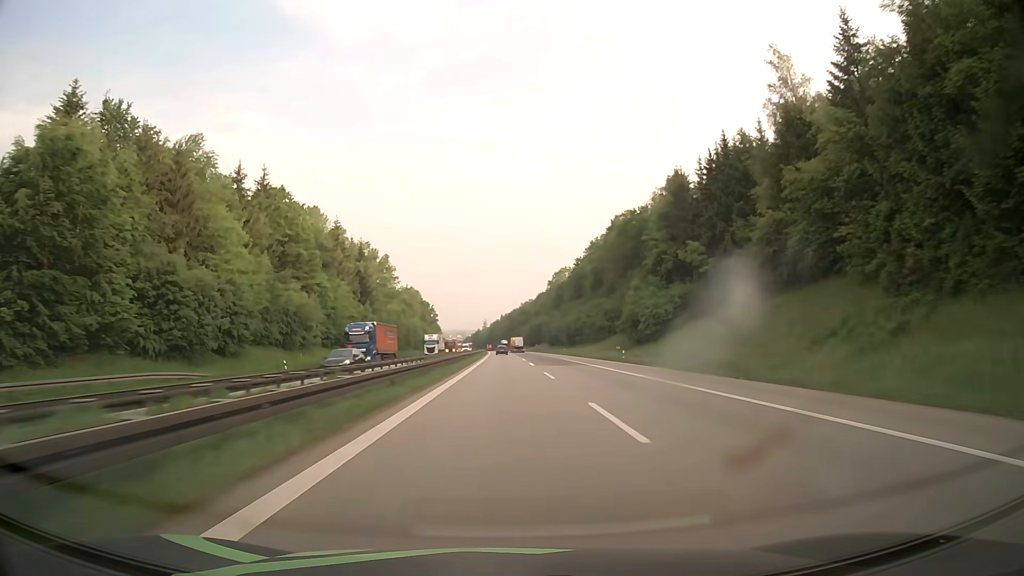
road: motorway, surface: asphalt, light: Day
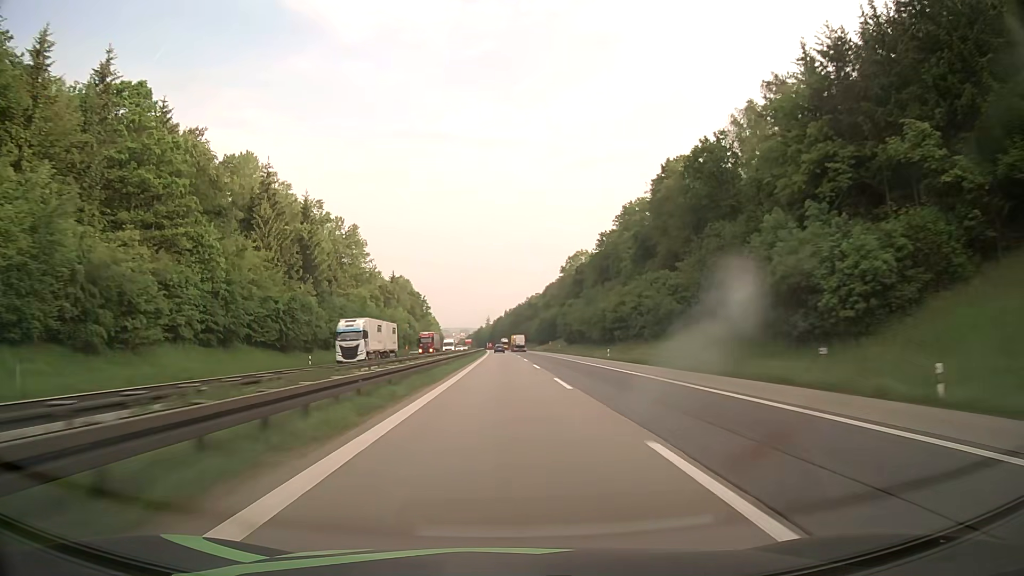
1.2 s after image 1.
(-0.2, +42.8) m; 0°
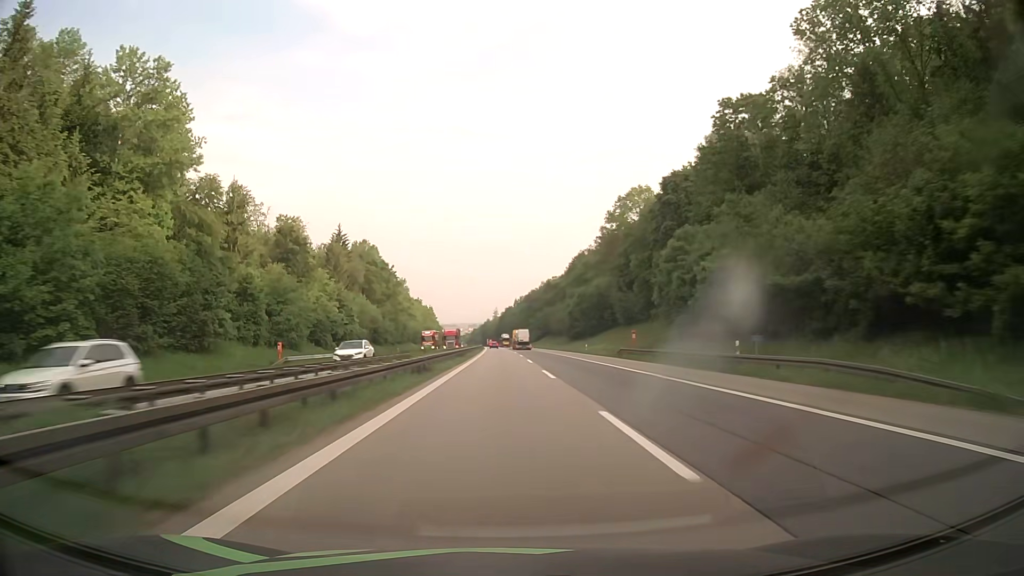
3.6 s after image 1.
(-0.8, +85.6) m; -1°
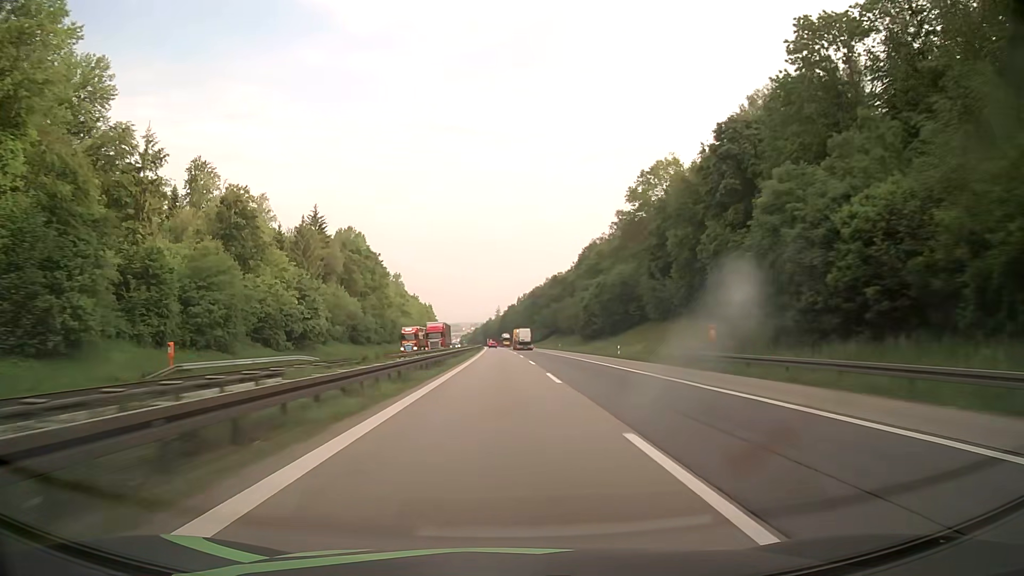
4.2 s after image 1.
(-0.1, +20.9) m; 0°
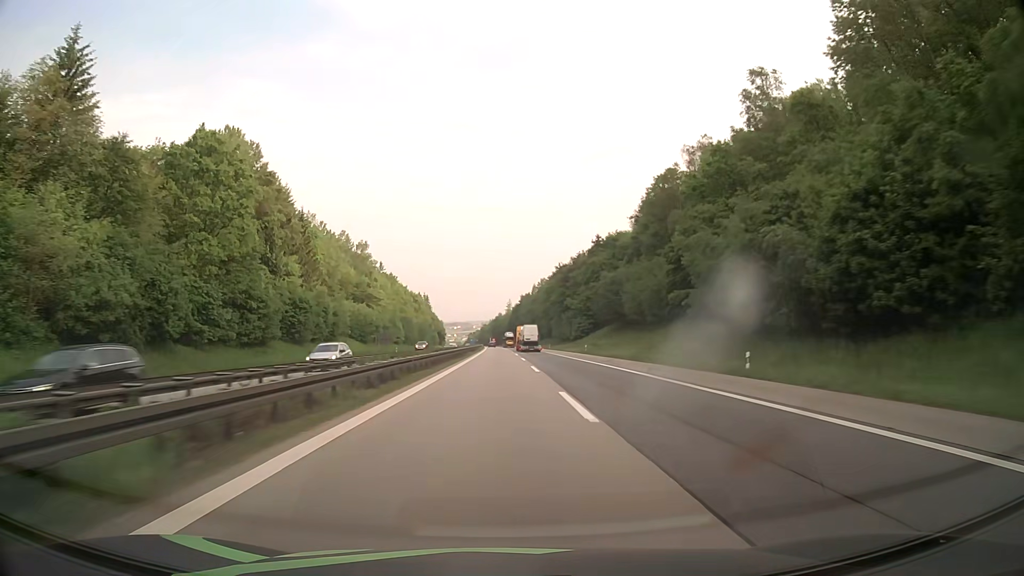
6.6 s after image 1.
(-0.5, +81.7) m; -1°
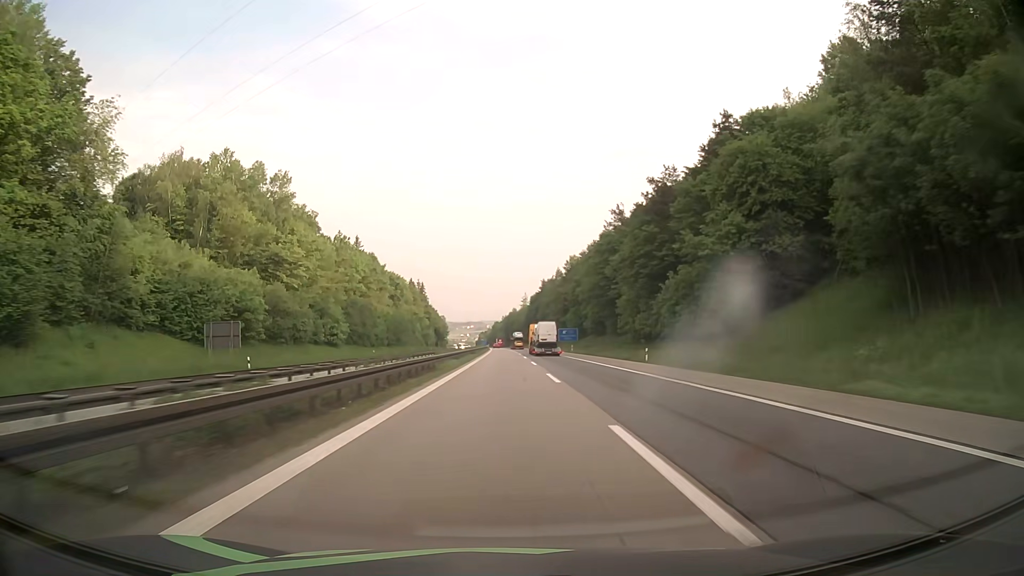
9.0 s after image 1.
(-0.8, +78.6) m; -1°
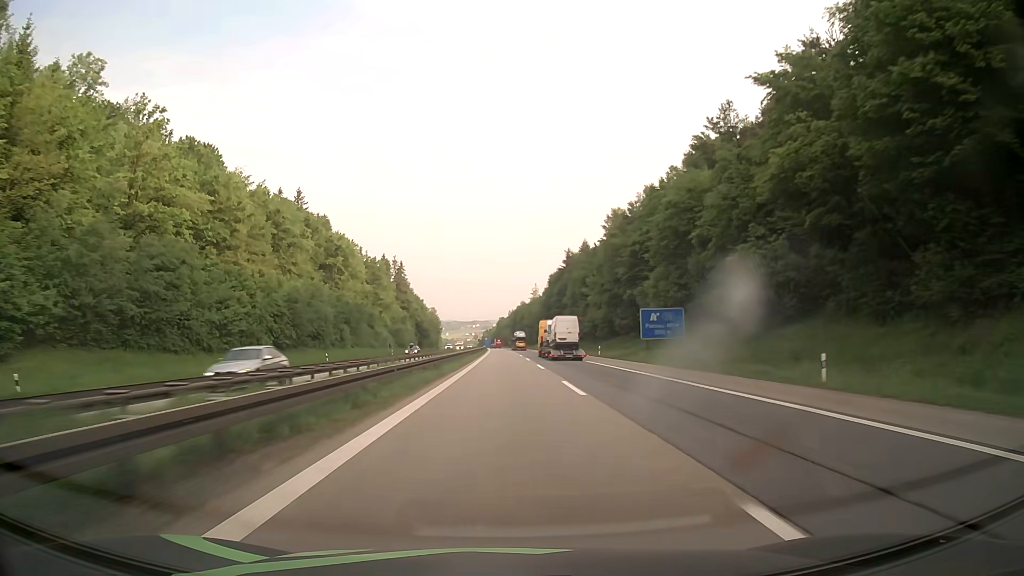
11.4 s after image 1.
(-0.4, +76.9) m; -1°
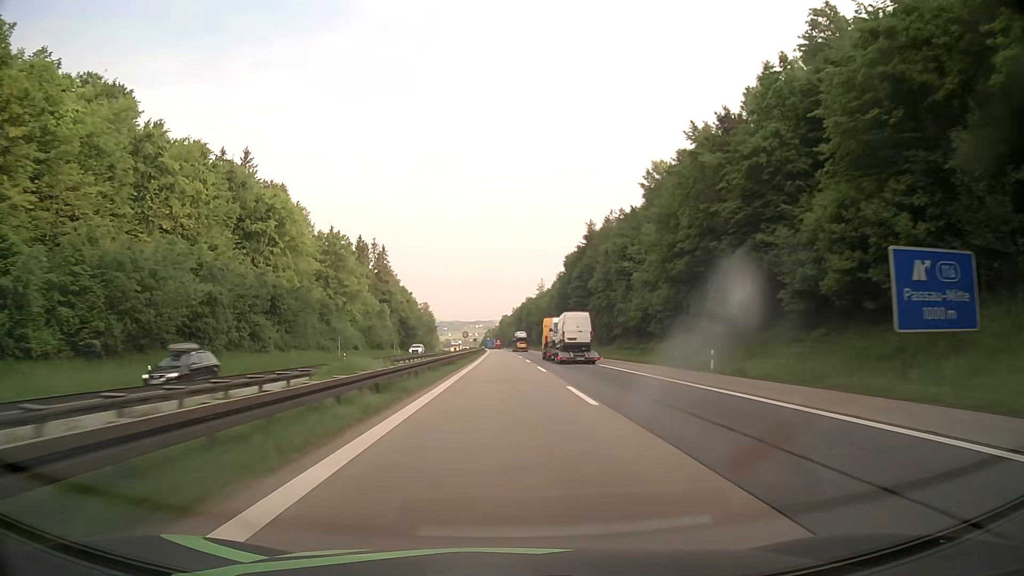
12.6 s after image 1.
(-0.1, +38.2) m; 0°
(0, +10) (0, +20) (0, +30) (0, +40) (0, +50) (-1, +60) (-1, +70) (-1, +80) (-1, +90) (-1, +100) m
